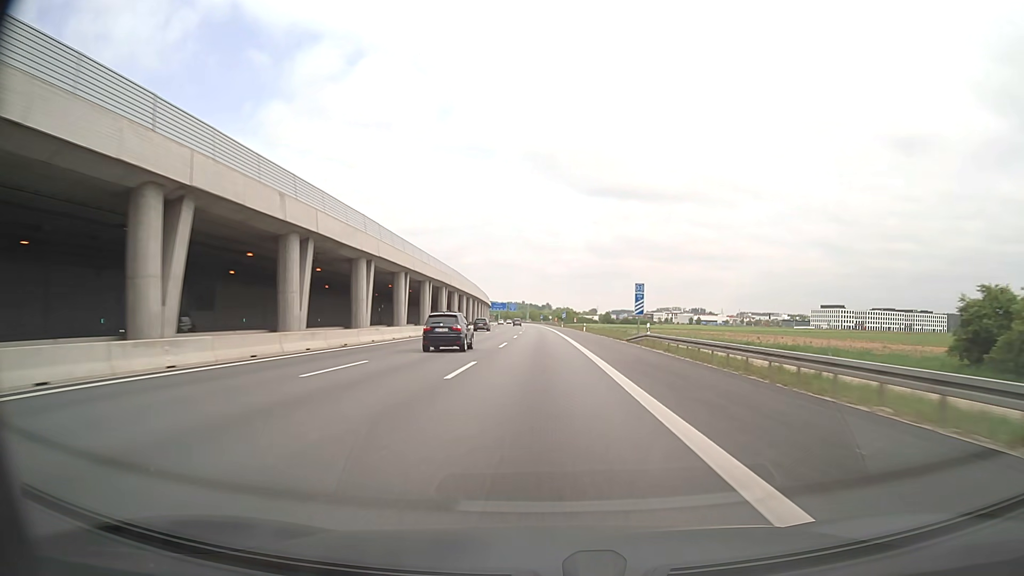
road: motorway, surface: asphalt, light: Day
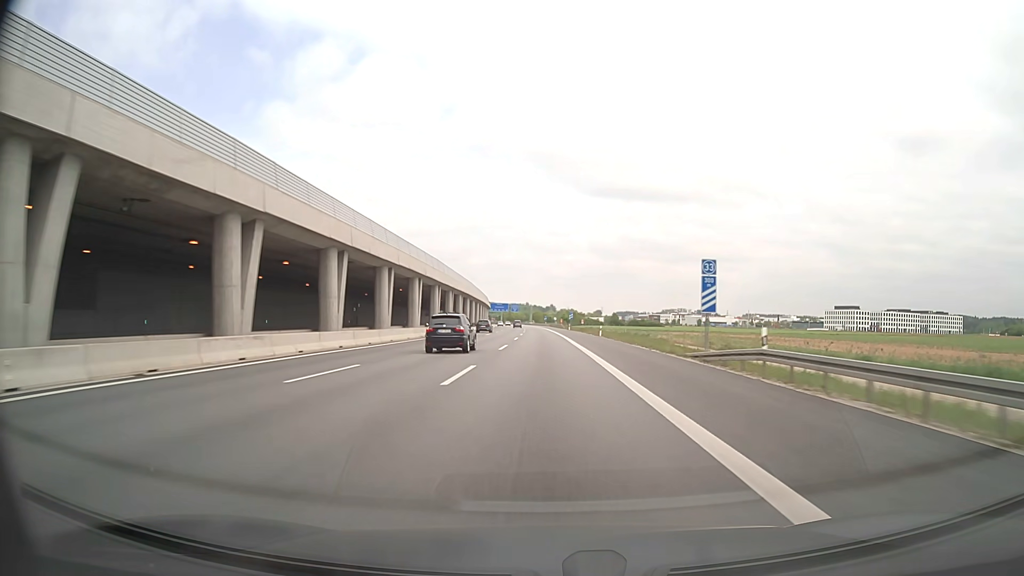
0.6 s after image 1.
(-0.1, +19.4) m; 0°
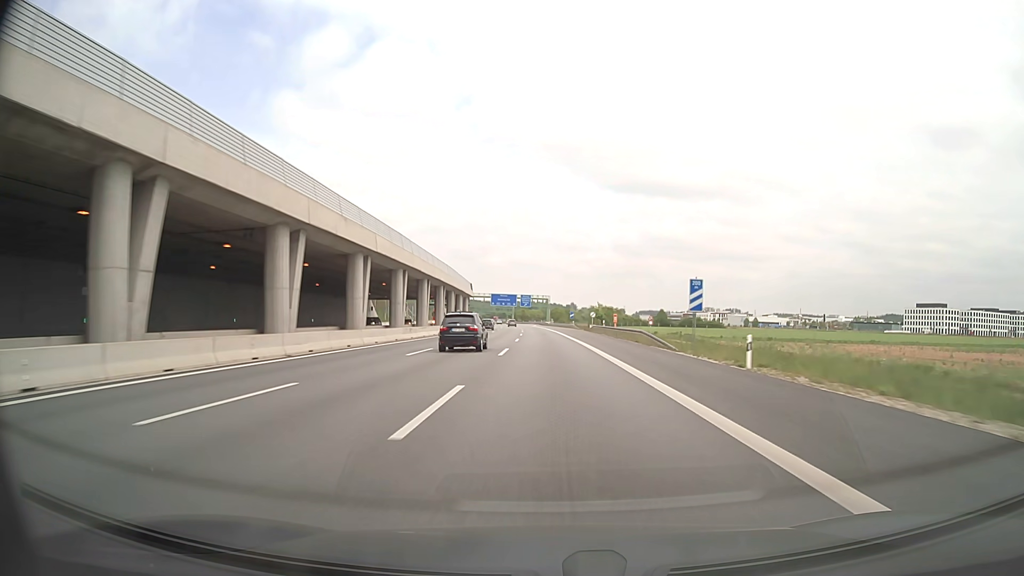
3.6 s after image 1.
(-1.4, +96.5) m; -2°
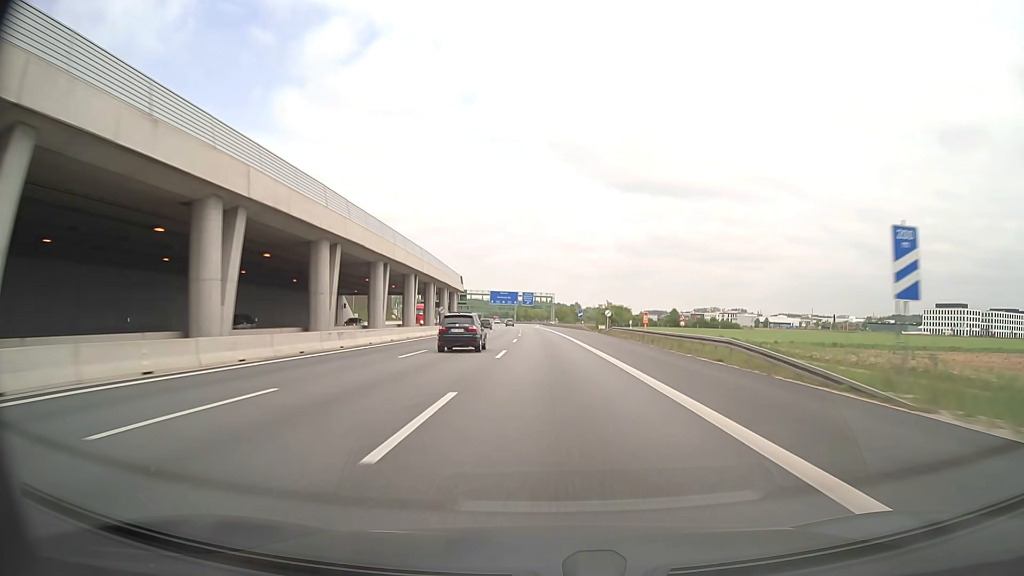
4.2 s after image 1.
(-0.1, +19.3) m; 0°
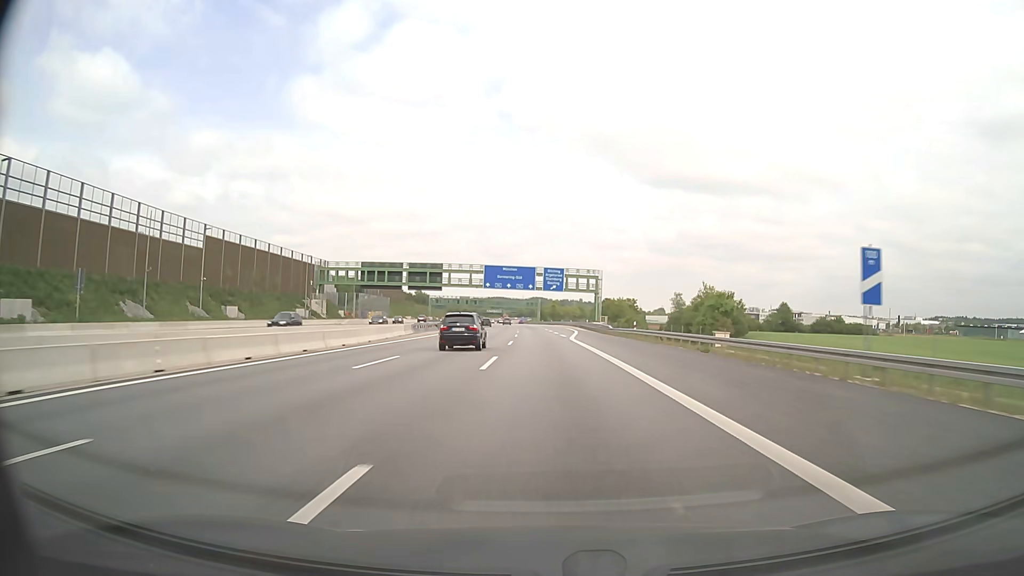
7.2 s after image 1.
(-1.9, +96.2) m; -2°
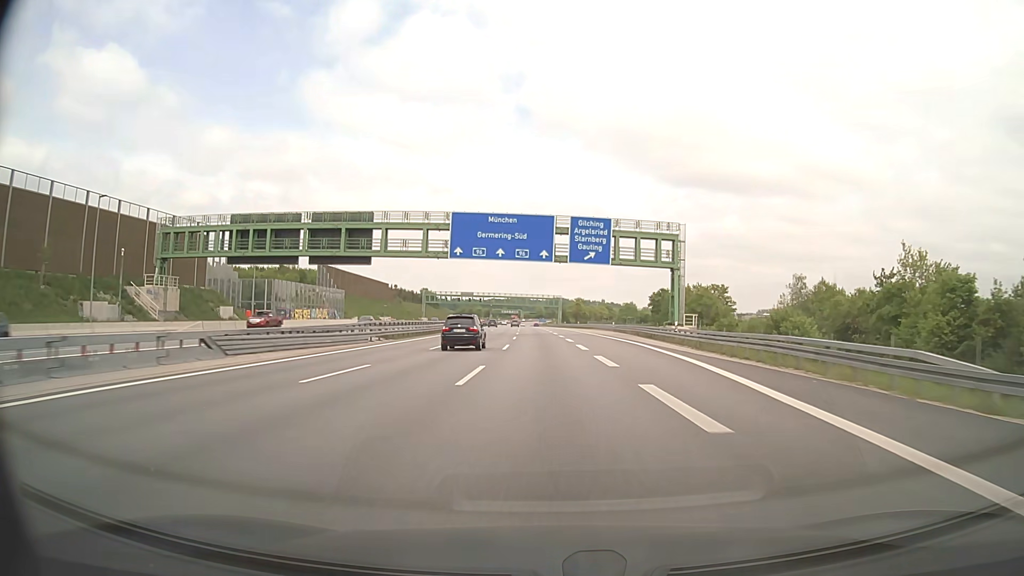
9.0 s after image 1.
(-0.8, +57.9) m; -2°
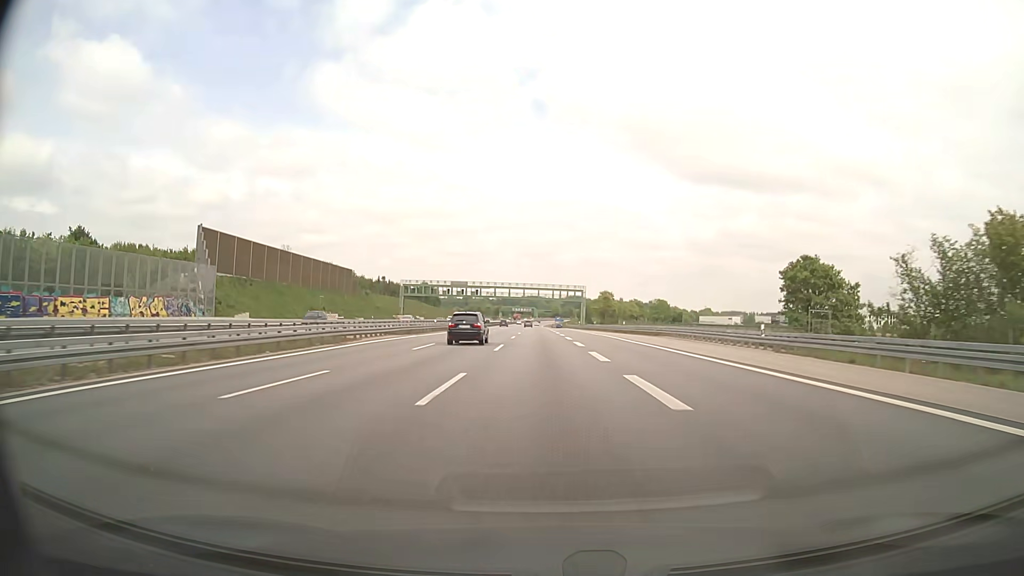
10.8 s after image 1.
(-0.9, +58.0) m; -1°
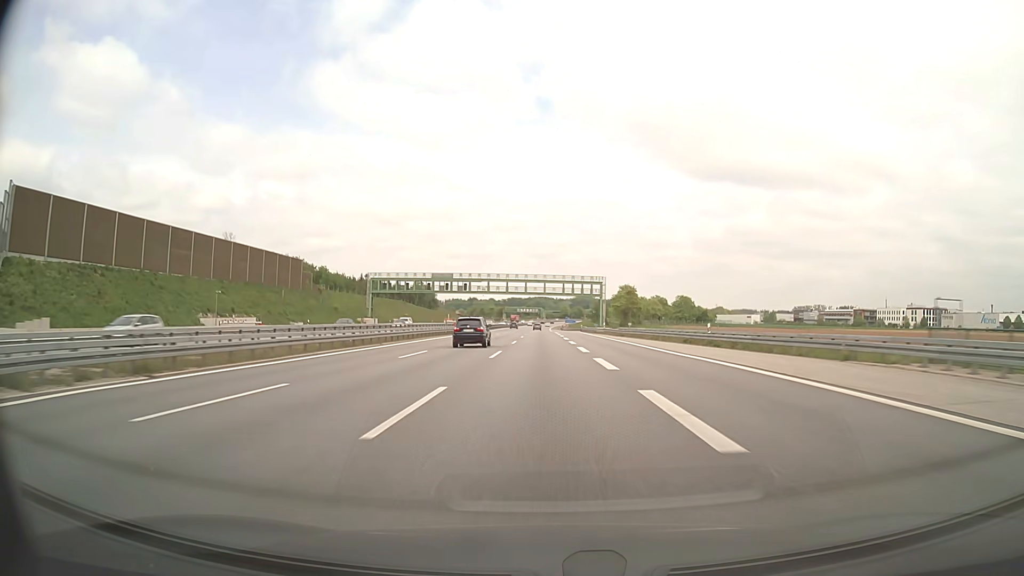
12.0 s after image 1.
(-0.3, +38.7) m; -1°
(0, +10) (0, +20) (0, +30) (0, +40) (0, +50) (-1, +60) (-1, +70) (-1, +80) (-1, +90) (-1, +100) m
